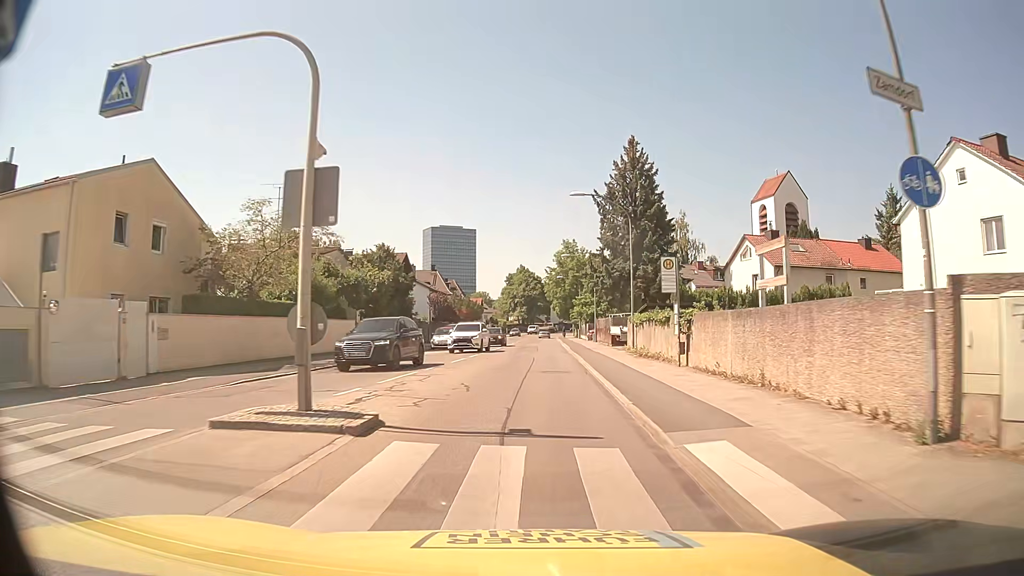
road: secondary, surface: asphalt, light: Day
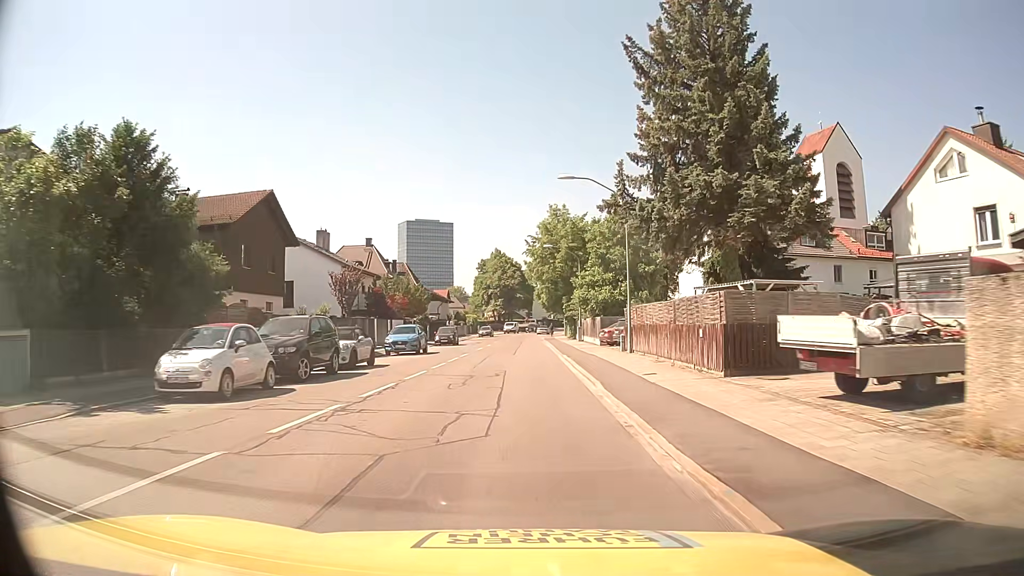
(+0.8, +31.5) m; +2°
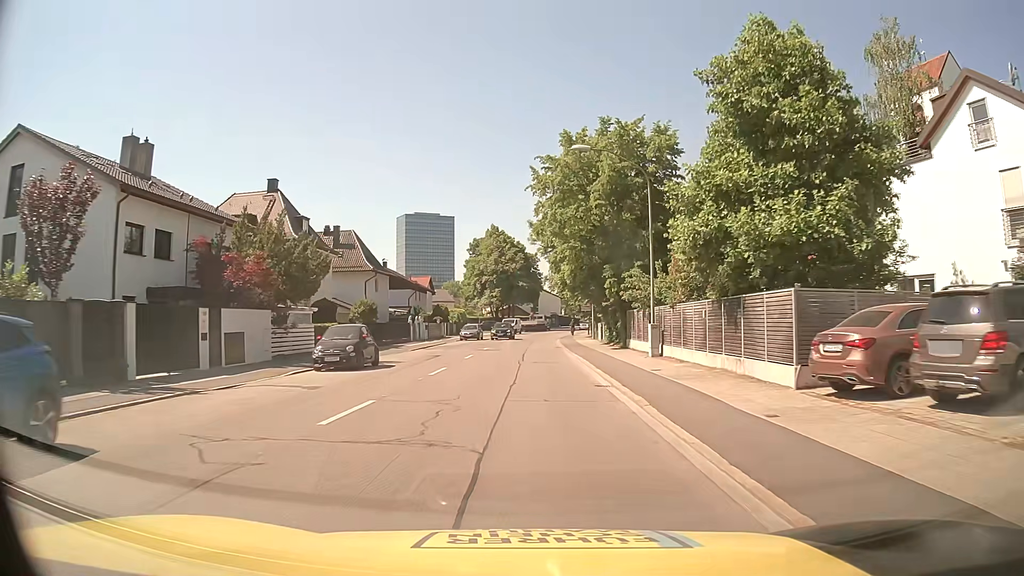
(-0.2, +31.4) m; -1°
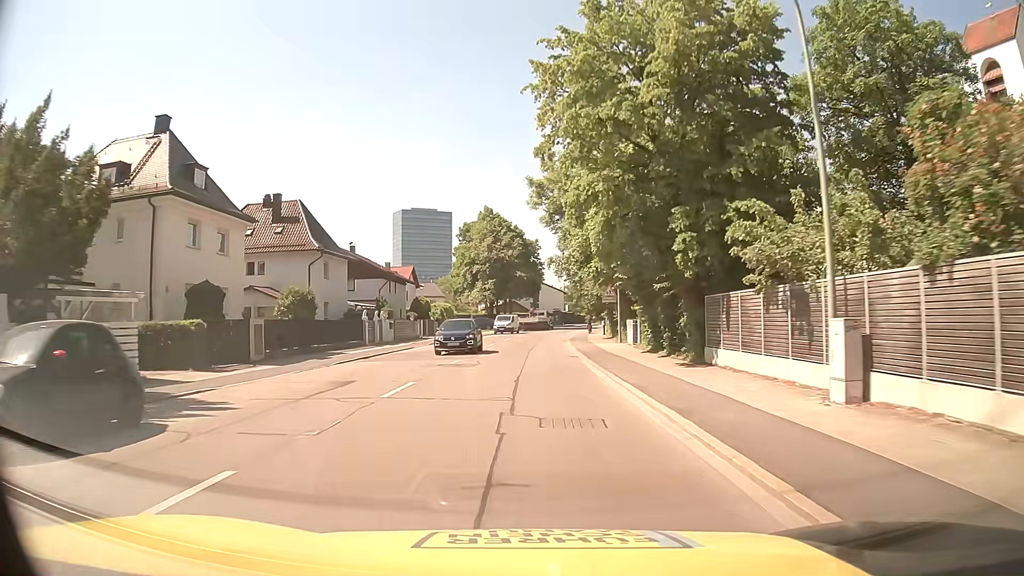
(+0.1, +15.7) m; +1°
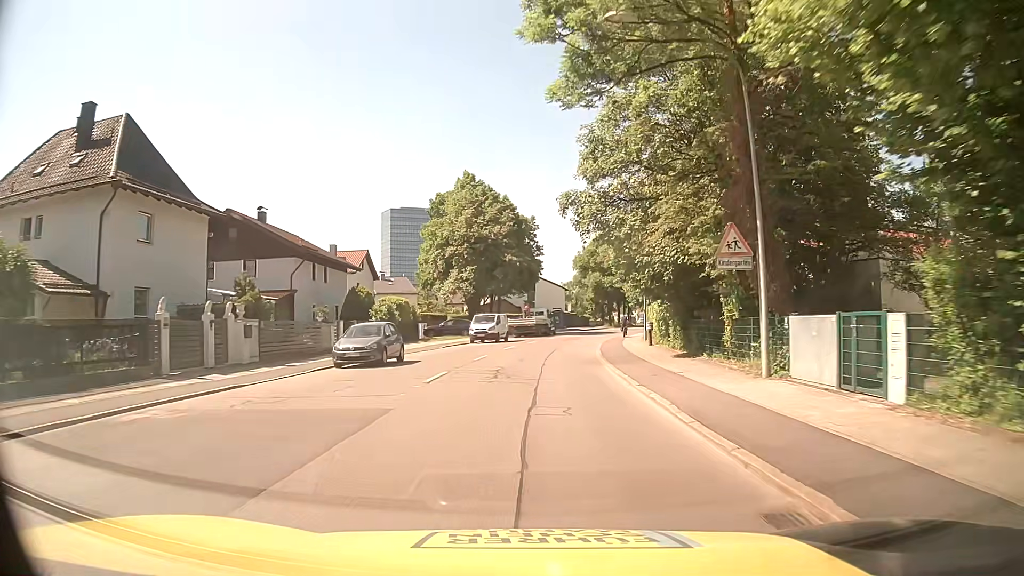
(-0.2, +23.8) m; 0°
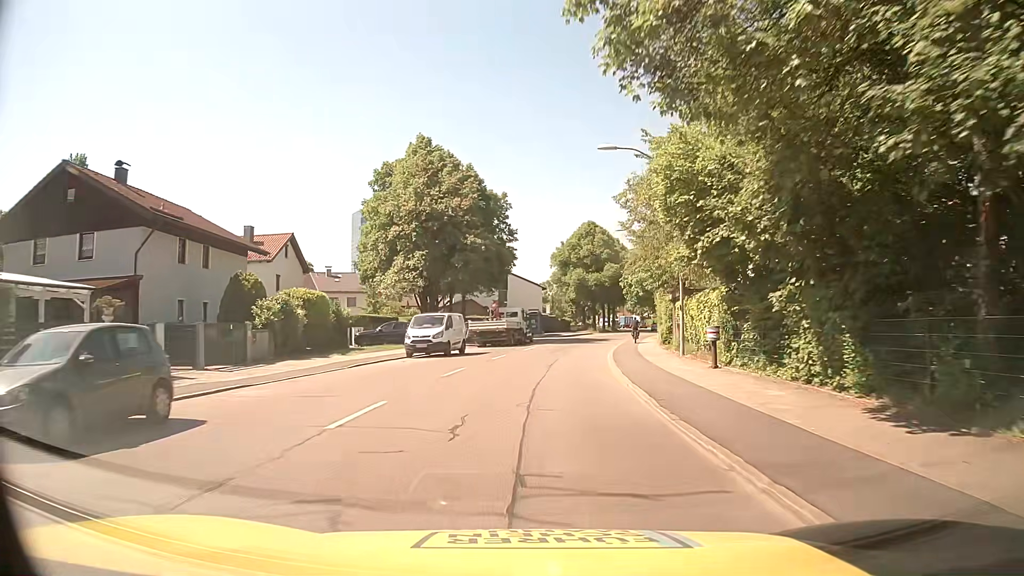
(+0.2, +15.8) m; +2°
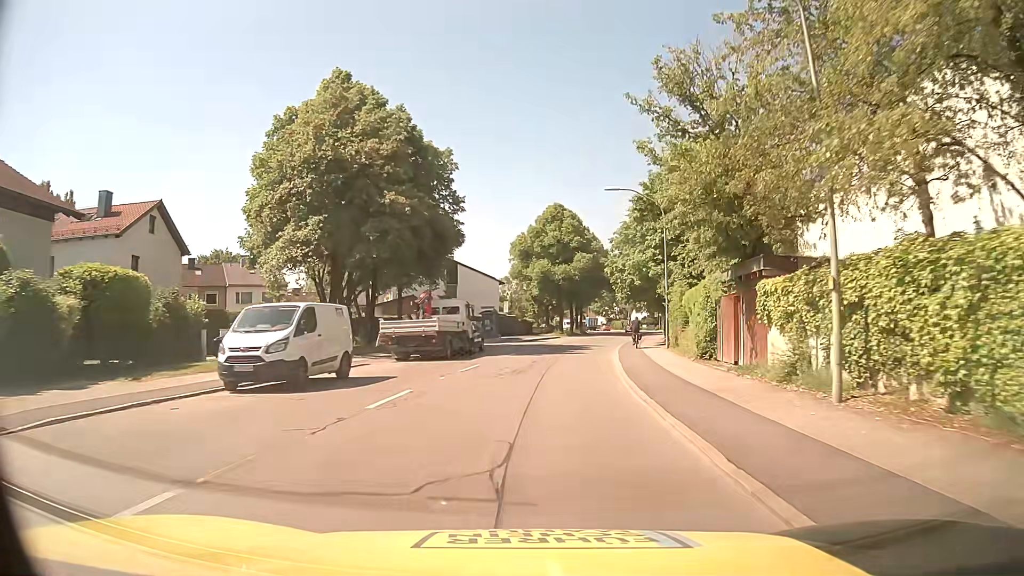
(+0.5, +15.7) m; +4°
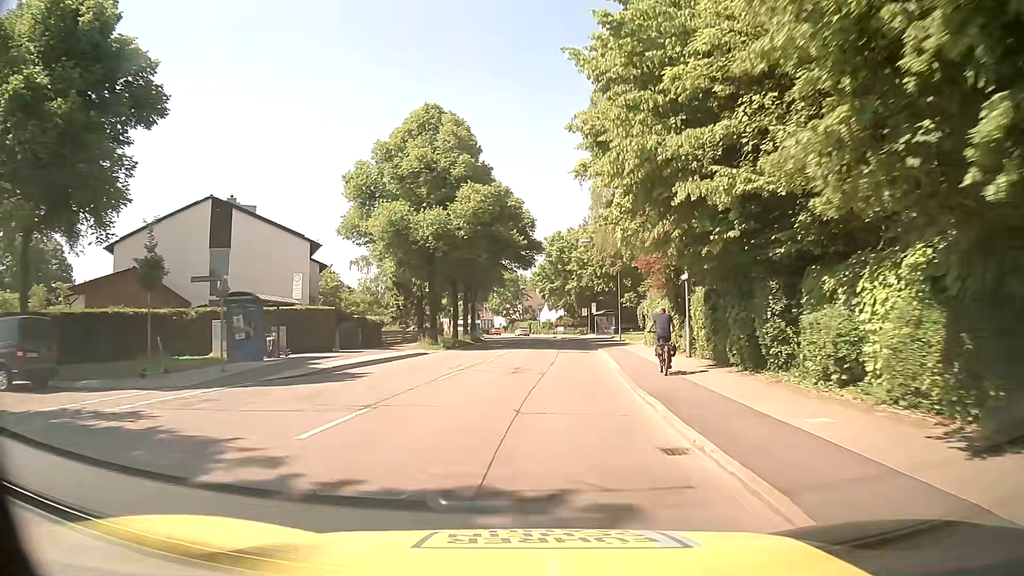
(+3.4, +38.7) m; +9°
(0, +10) (+1, +20) (+1, +30) (+2, +40) (+2, +50) (+2, +60) (+2, +70) (+1, +80) (0, +90) (-1, +100) m
